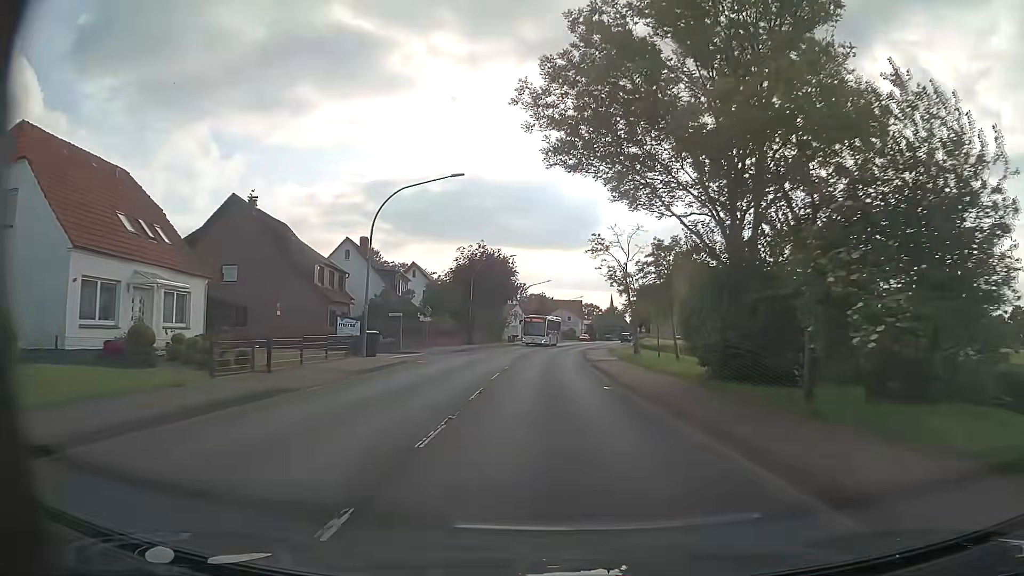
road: primary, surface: asphalt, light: Day
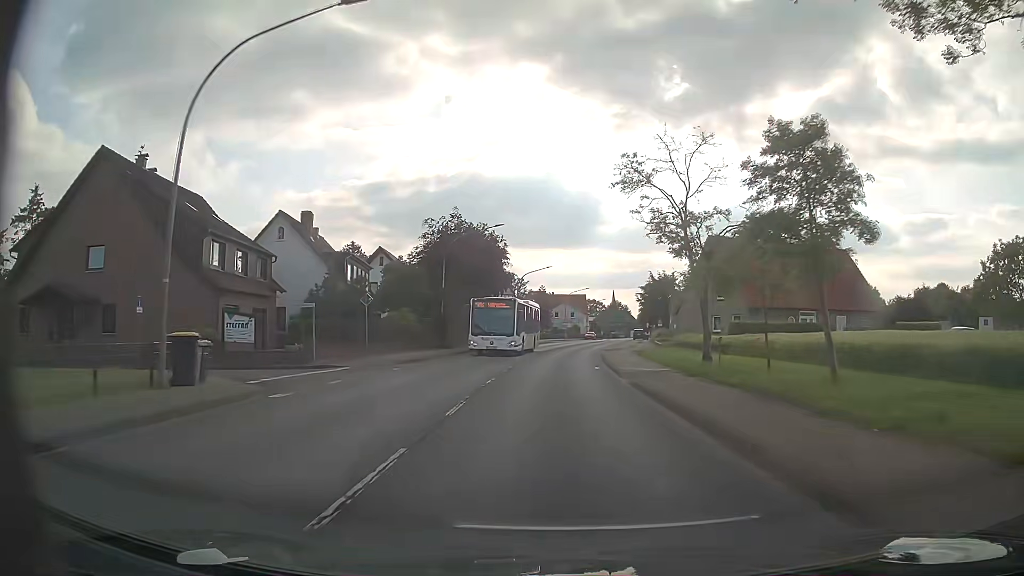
(-0.1, +15.8) m; -1°
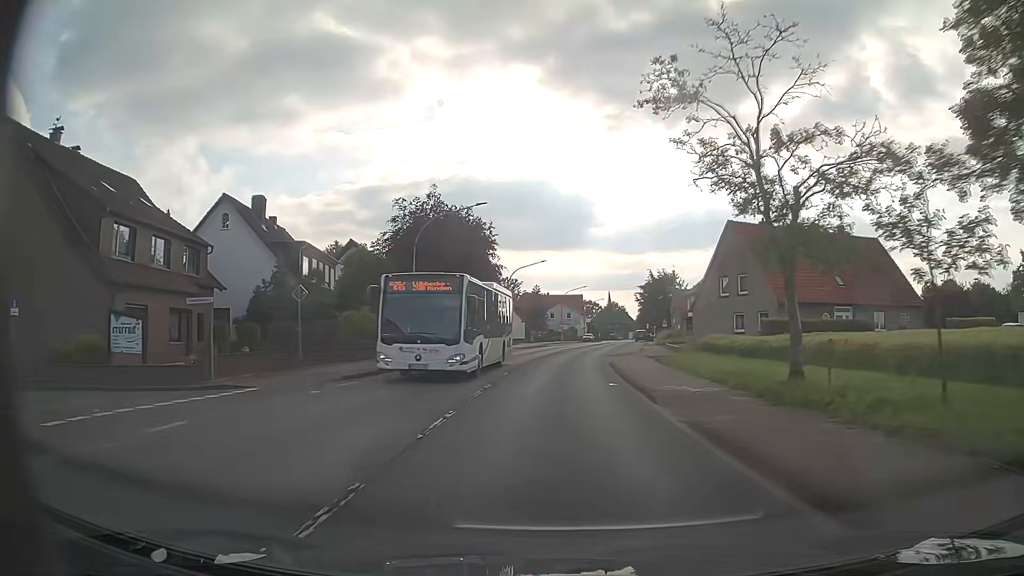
(+0.1, +7.9) m; +1°
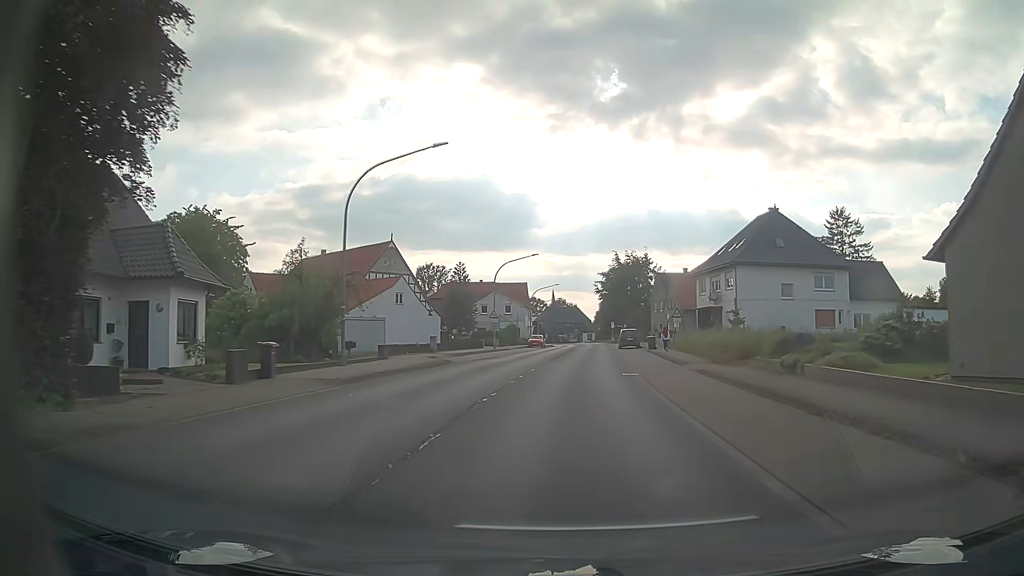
(+1.4, +39.4) m; +5°
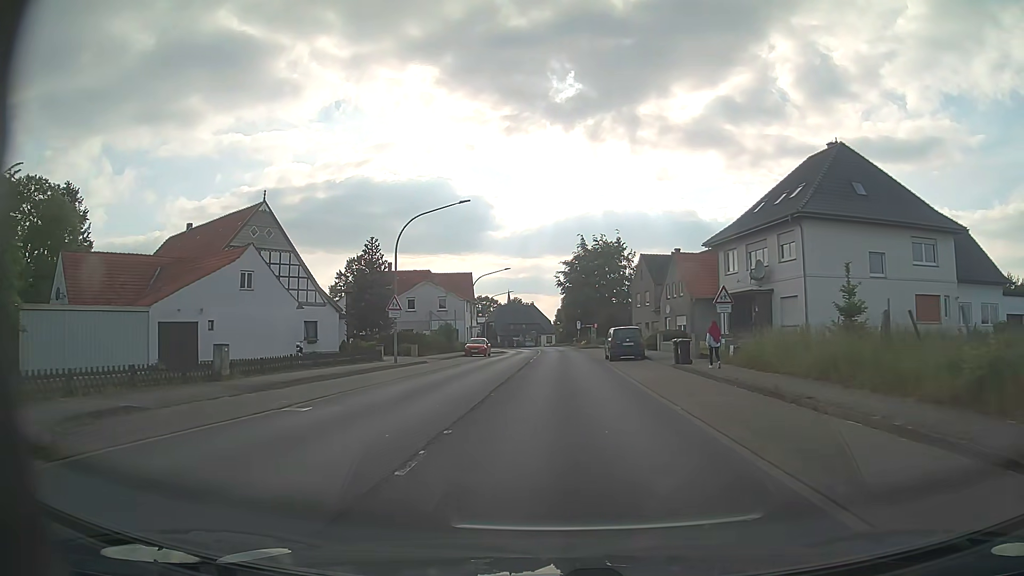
(+0.8, +23.7) m; +4°
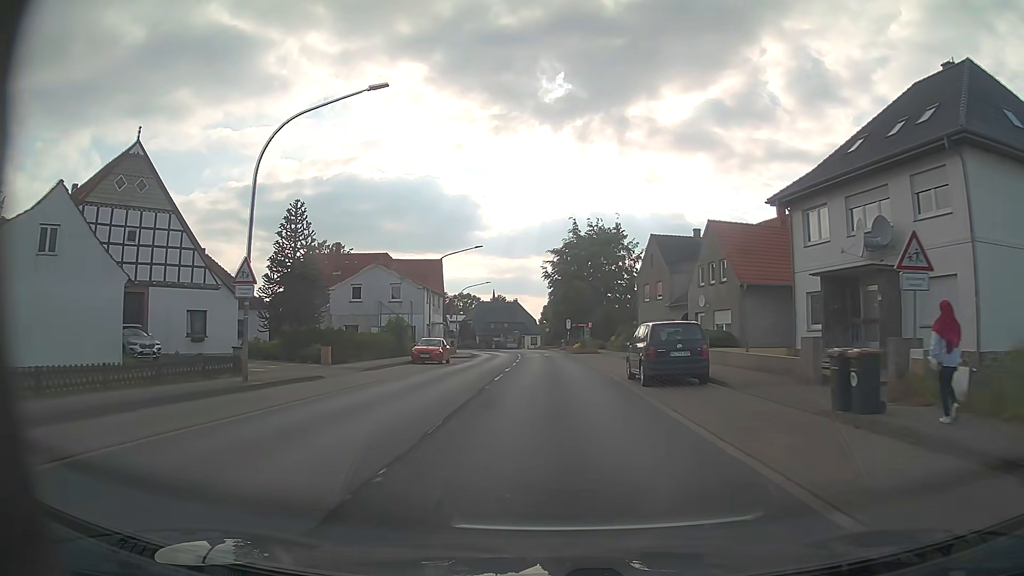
(+0.2, +15.8) m; +1°
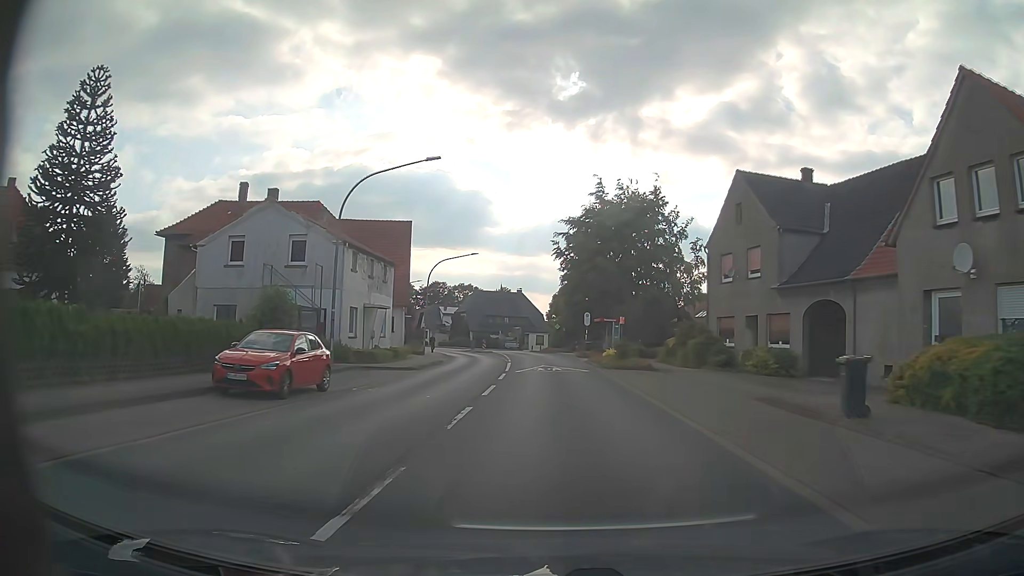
(-0.2, +23.7) m; -1°
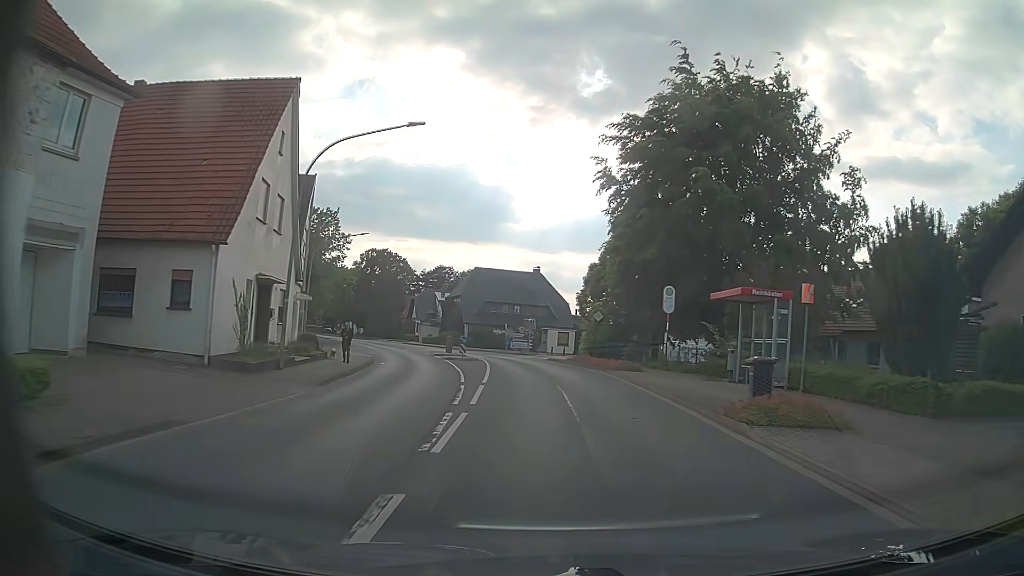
(-0.7, +31.7) m; -2°
(0, +10) (0, +20) (-1, +30) (-2, +40) (-5, +50) (-8, +59) (-12, +68) (-17, +77) (-21, +86) (-25, +95) m
